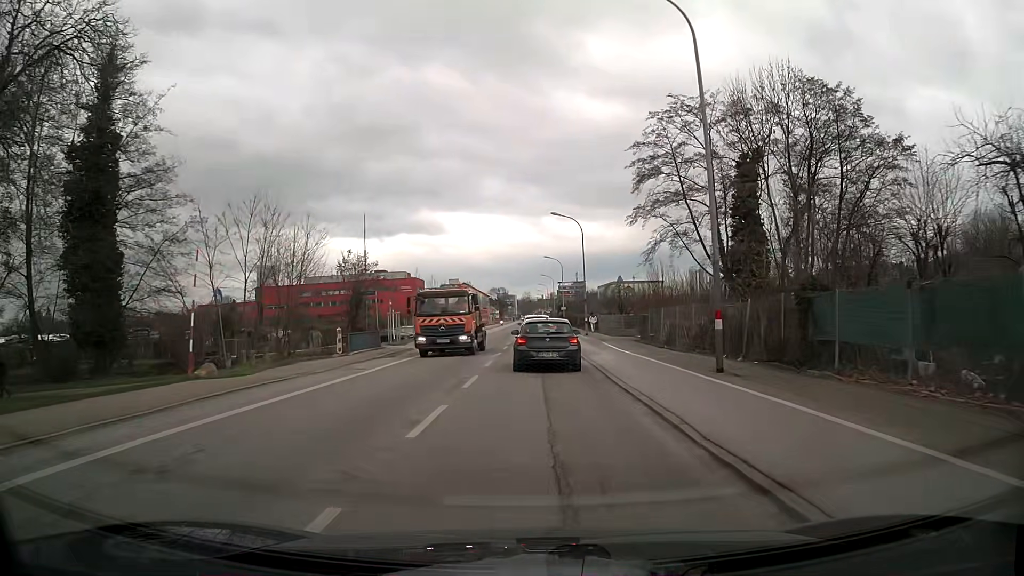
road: secondary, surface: asphalt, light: Day
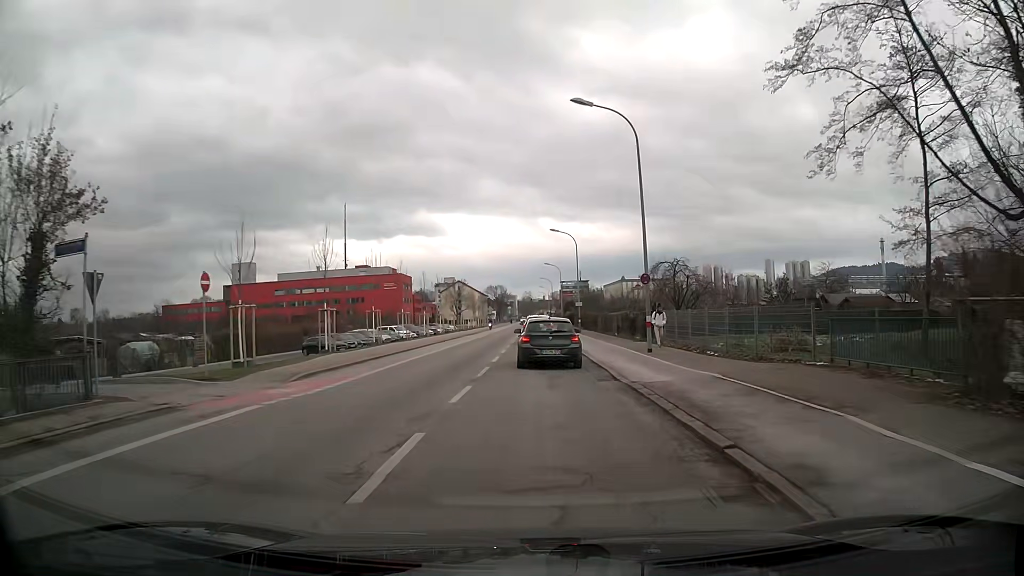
(-0.1, +26.9) m; -1°
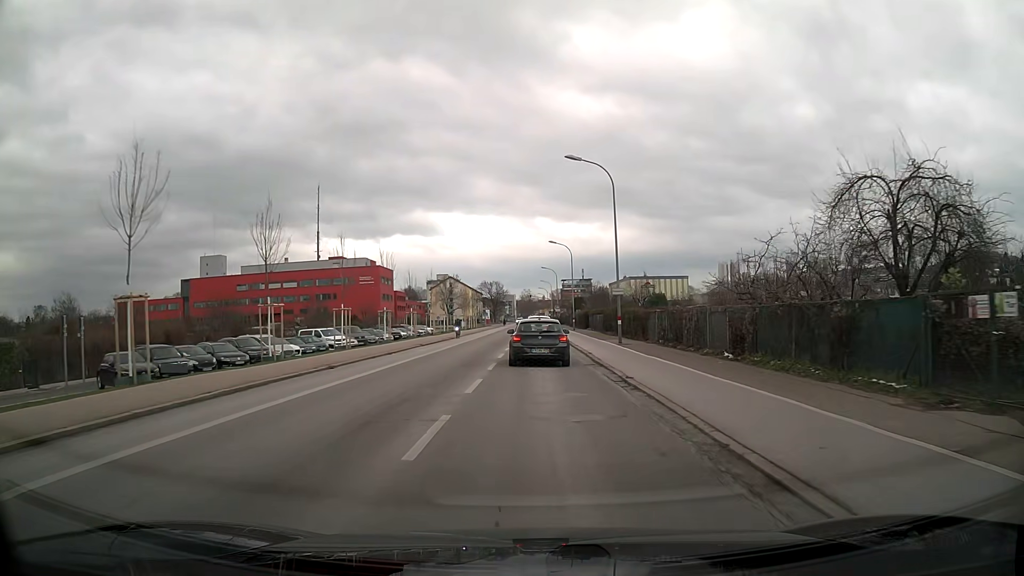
(+0.2, +27.6) m; +1°
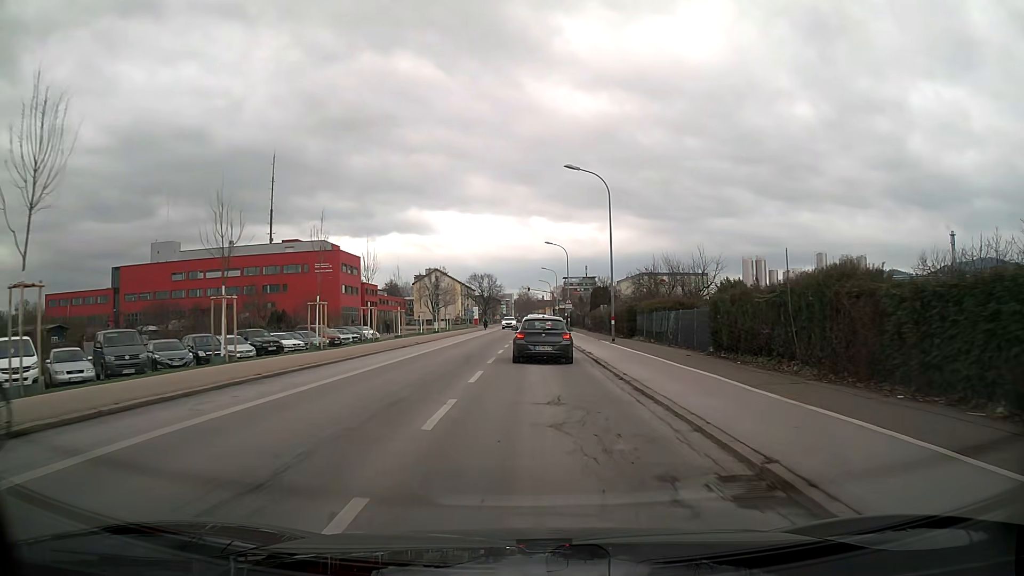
(-0.2, +34.7) m; 0°
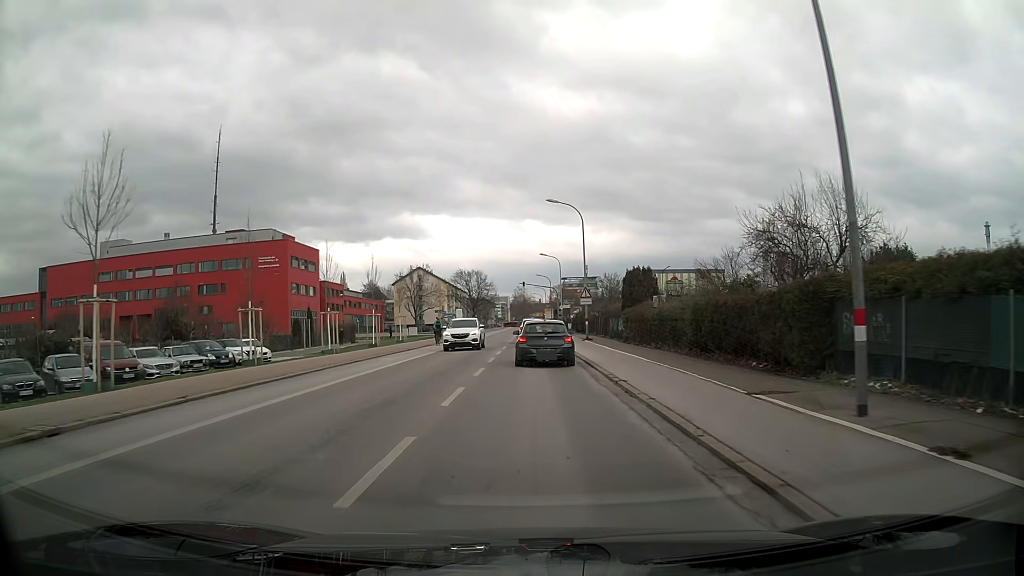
(+0.2, +27.2) m; 0°
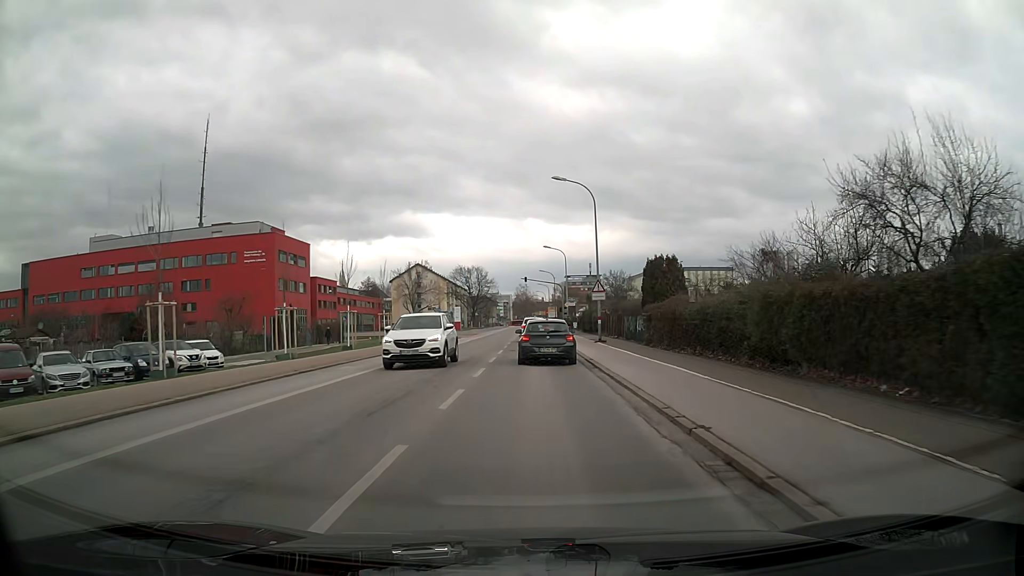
(0.0, +6.7) m; 0°
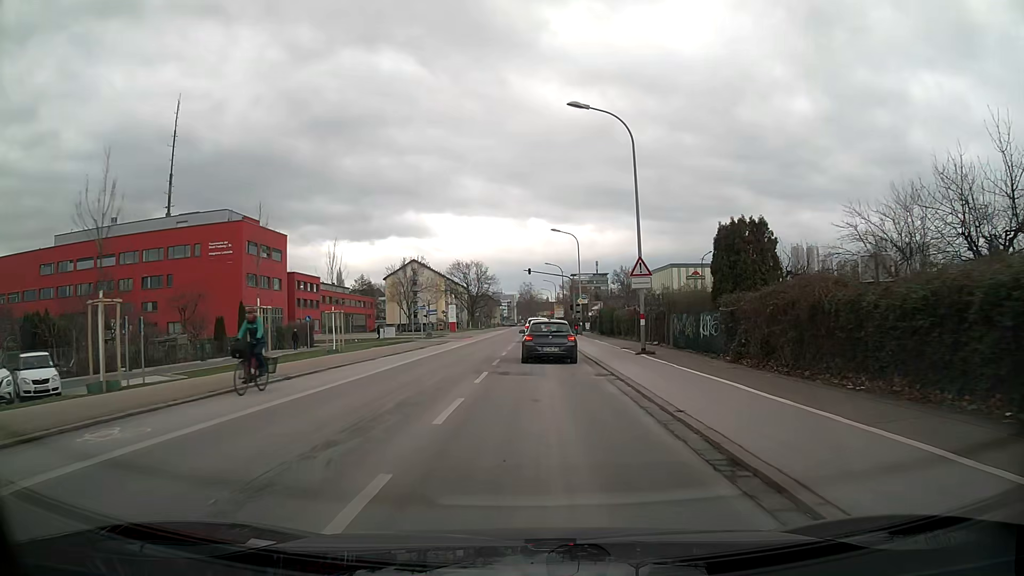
(0.0, +13.4) m; 0°
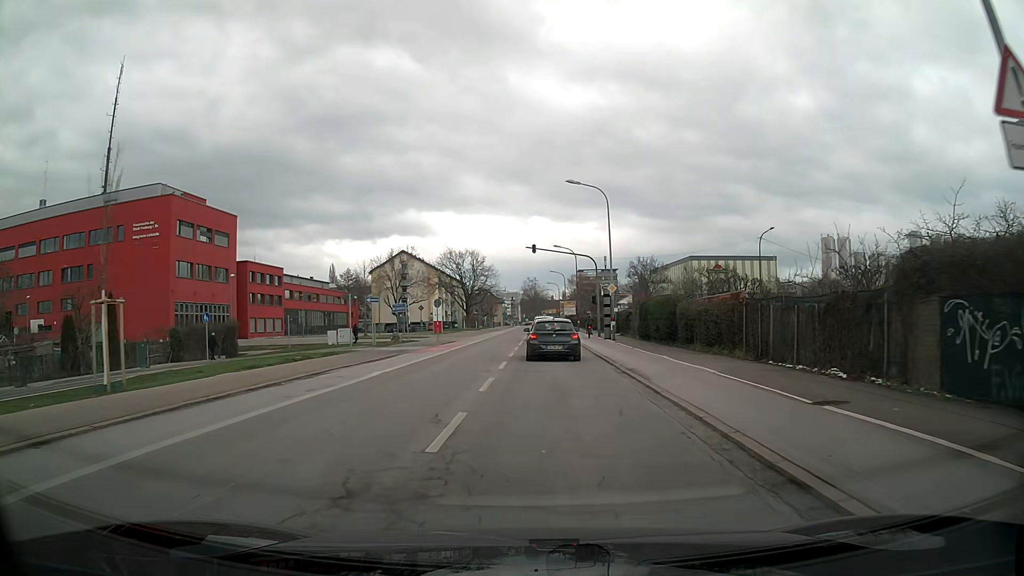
(-0.1, +20.1) m; 0°
(0, +10) (0, +20) (0, +30) (+1, +40) (+1, +50) (+1, +60) (+1, +70) (+1, +80) (+2, +90) (+2, +100) m
